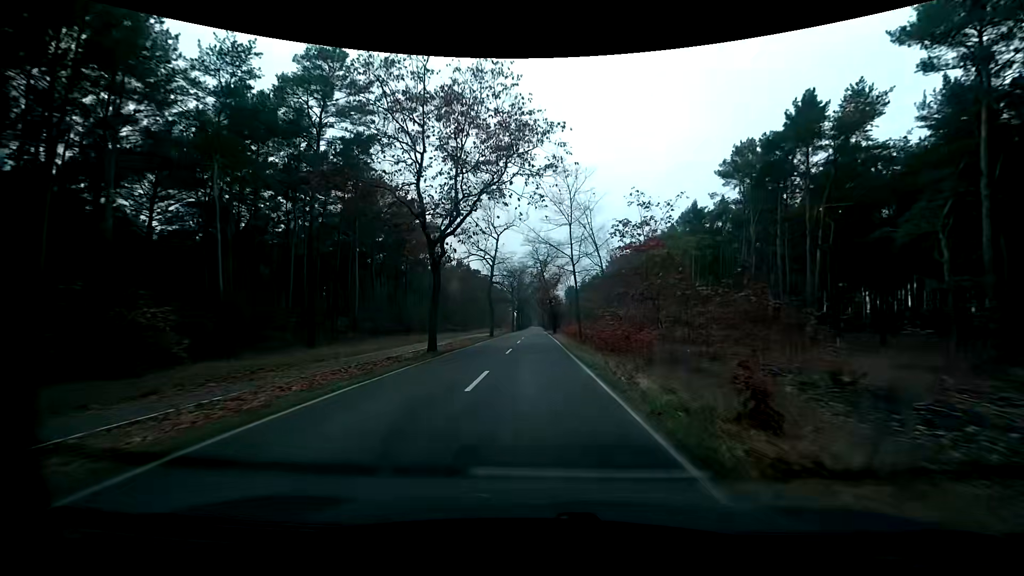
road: tertiary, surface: asphalt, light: Day
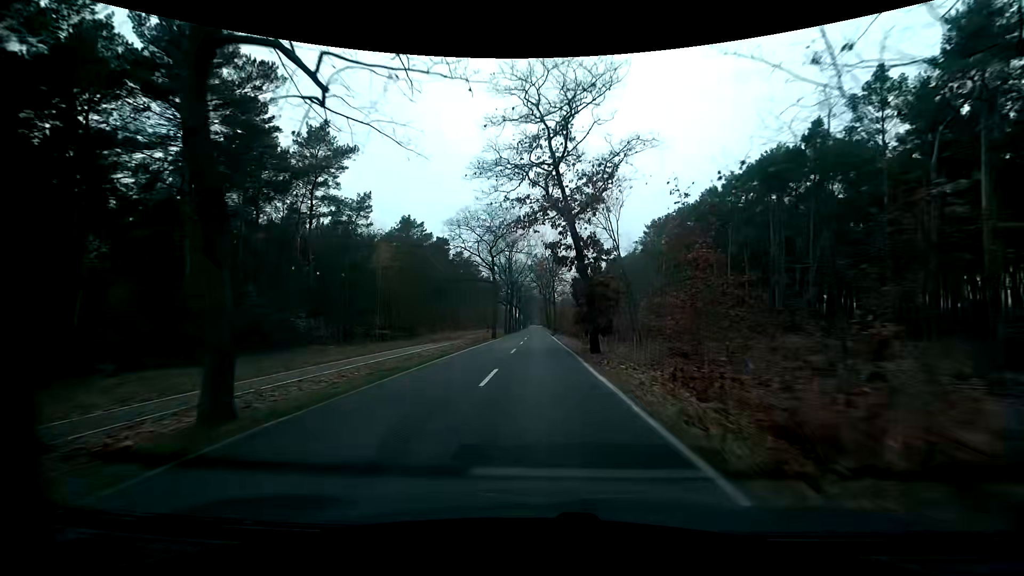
(-0.4, +46.9) m; 0°
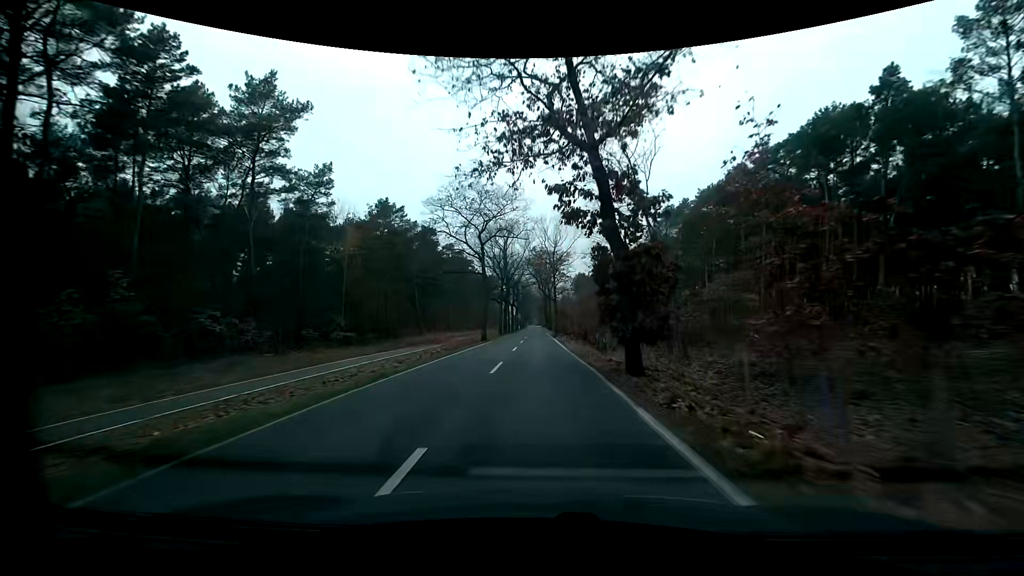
(0.0, +9.3) m; +1°
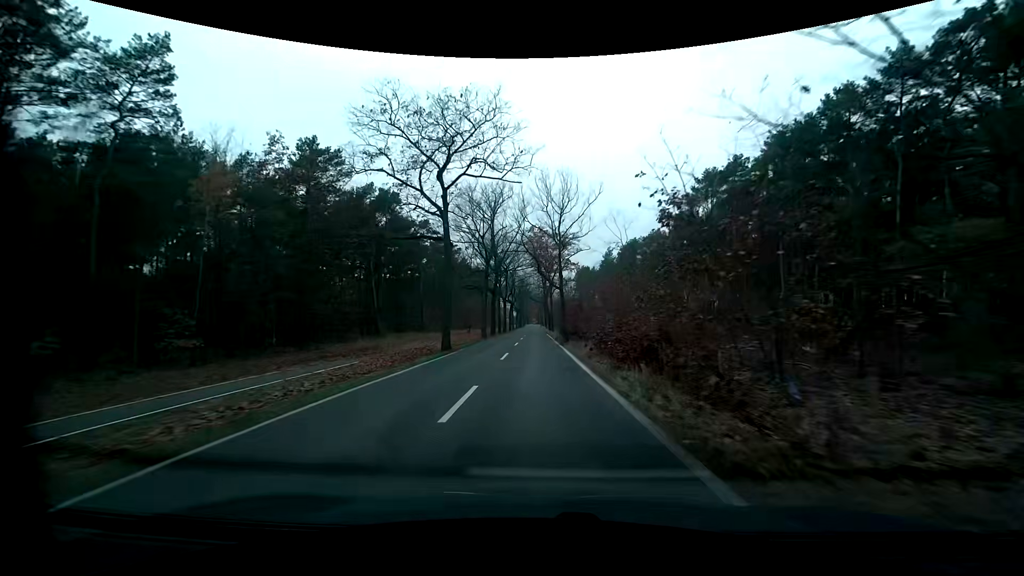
(-0.1, +18.7) m; 0°
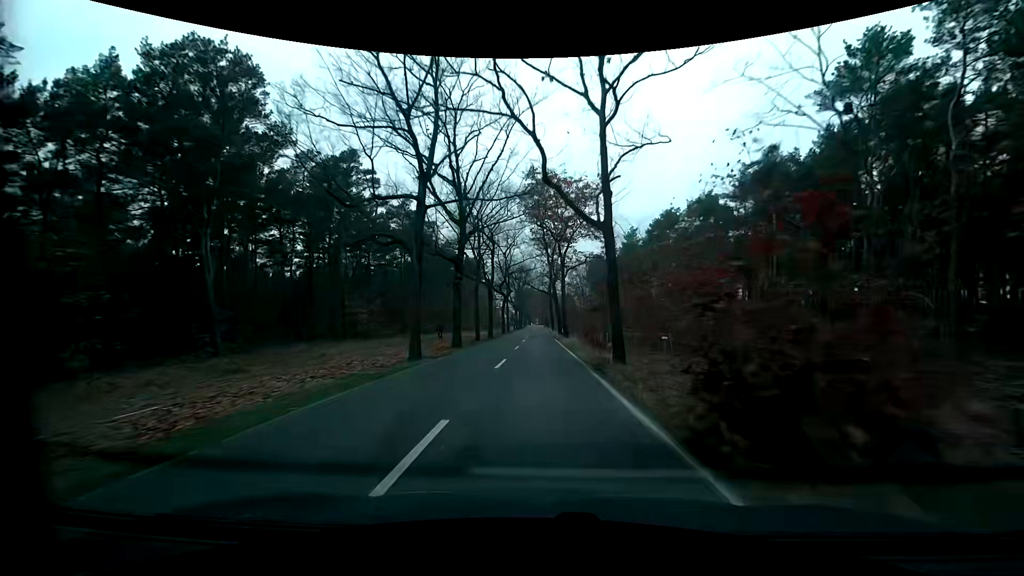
(-0.3, +28.0) m; -1°
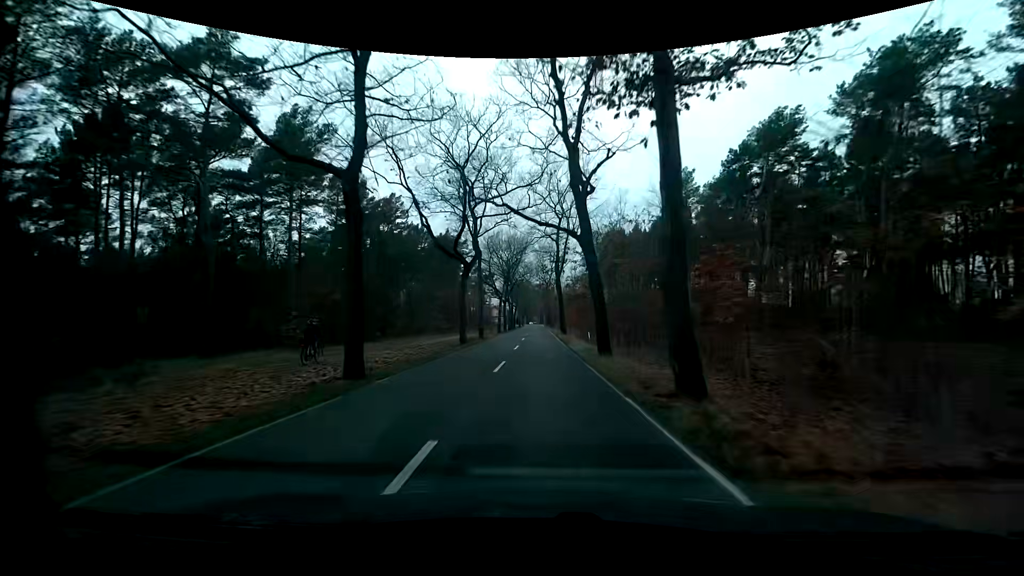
(0.0, +37.3) m; 0°
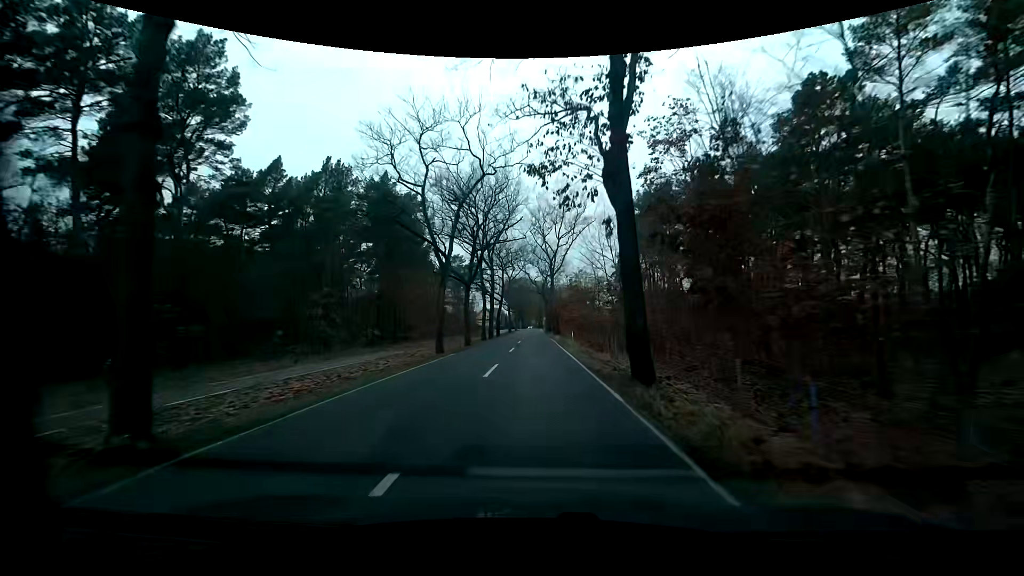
(-0.2, +37.2) m; 0°
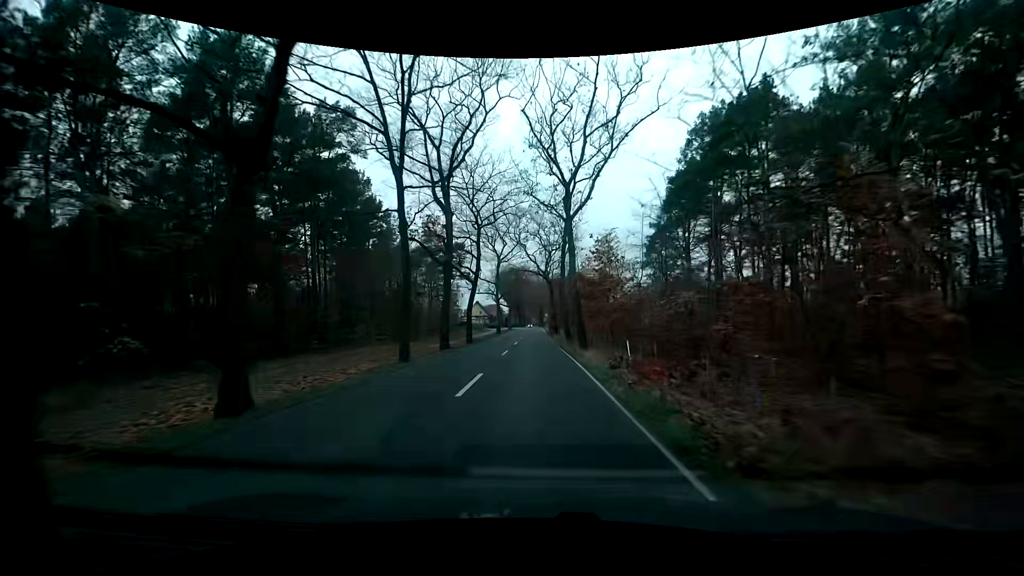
(0.0, +27.7) m; 0°
(0, +10) (0, +20) (0, +30) (-1, +40) (-1, +50) (-1, +60) (-1, +70) (-1, +80) (-1, +90) (-1, +100) m
